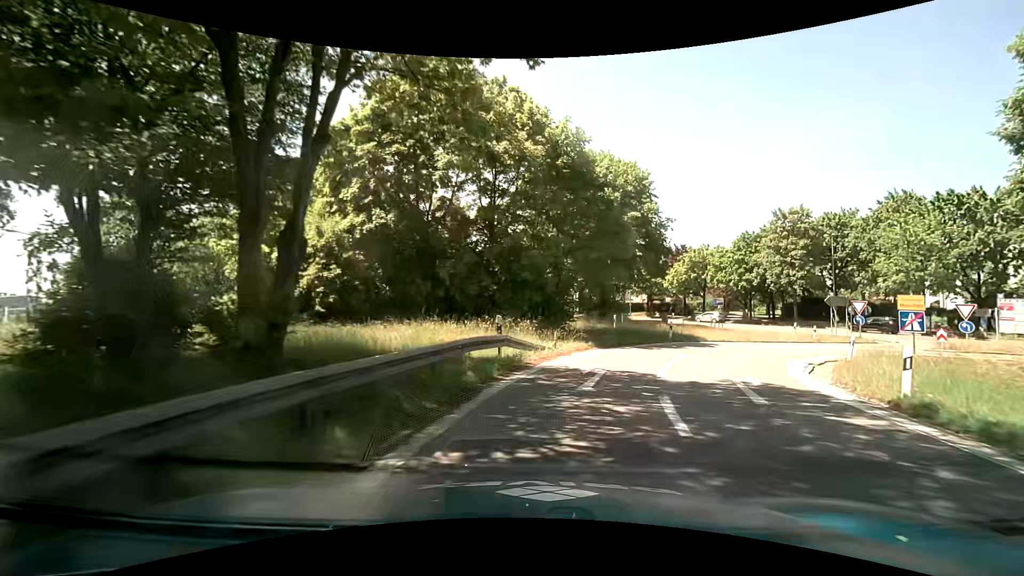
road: motorway_link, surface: asphalt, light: Day
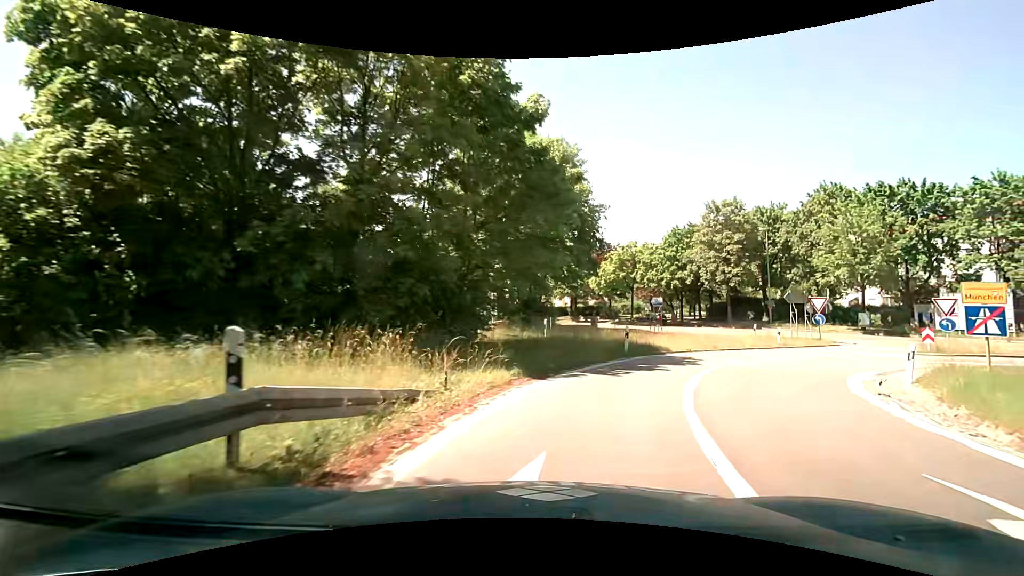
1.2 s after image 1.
(+0.8, +8.9) m; +10°
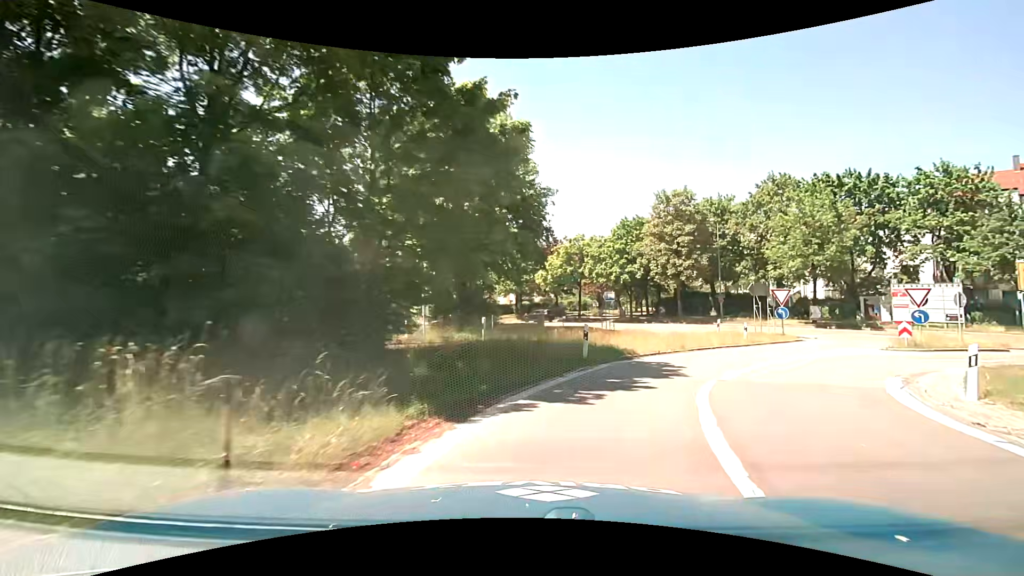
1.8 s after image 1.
(+0.2, +4.5) m; +5°
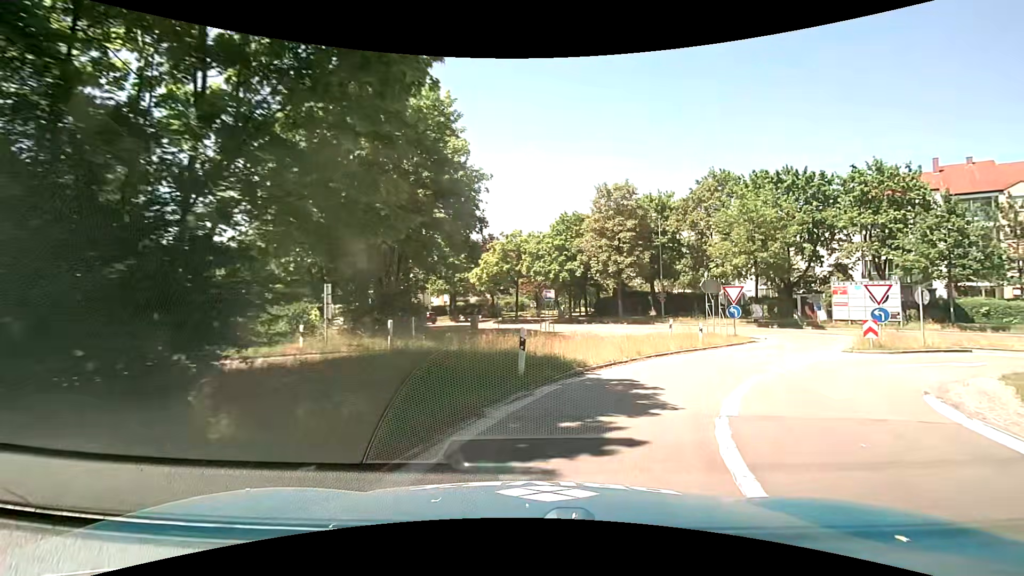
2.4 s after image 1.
(+0.3, +4.2) m; +8°
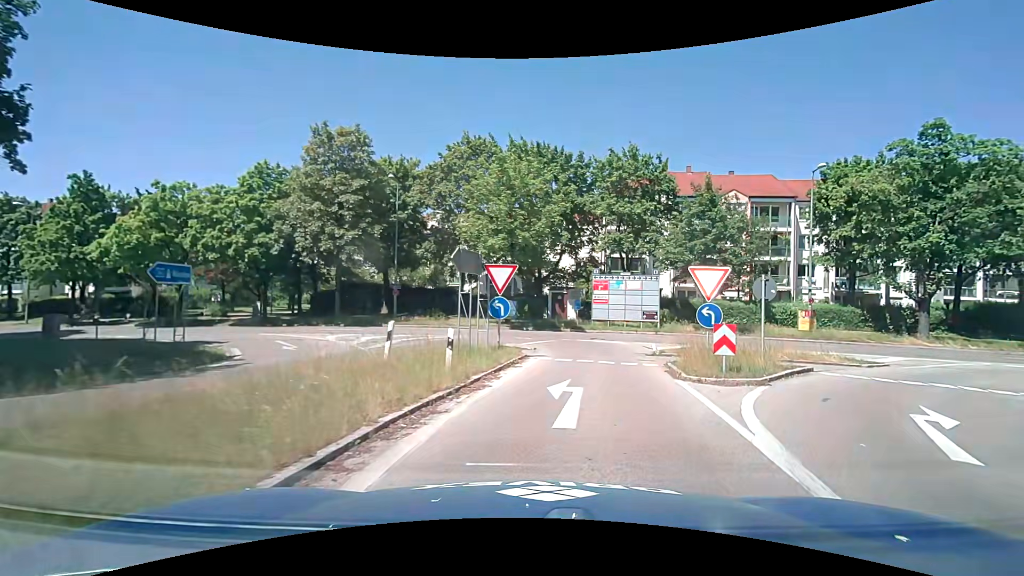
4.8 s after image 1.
(+3.1, +13.2) m; +28°
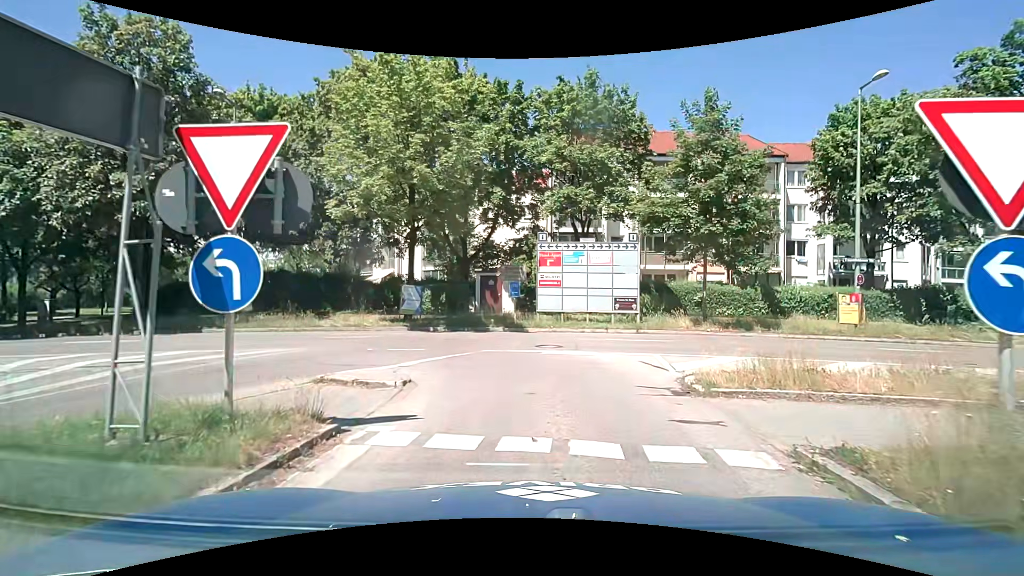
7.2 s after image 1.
(+1.3, +11.7) m; +7°
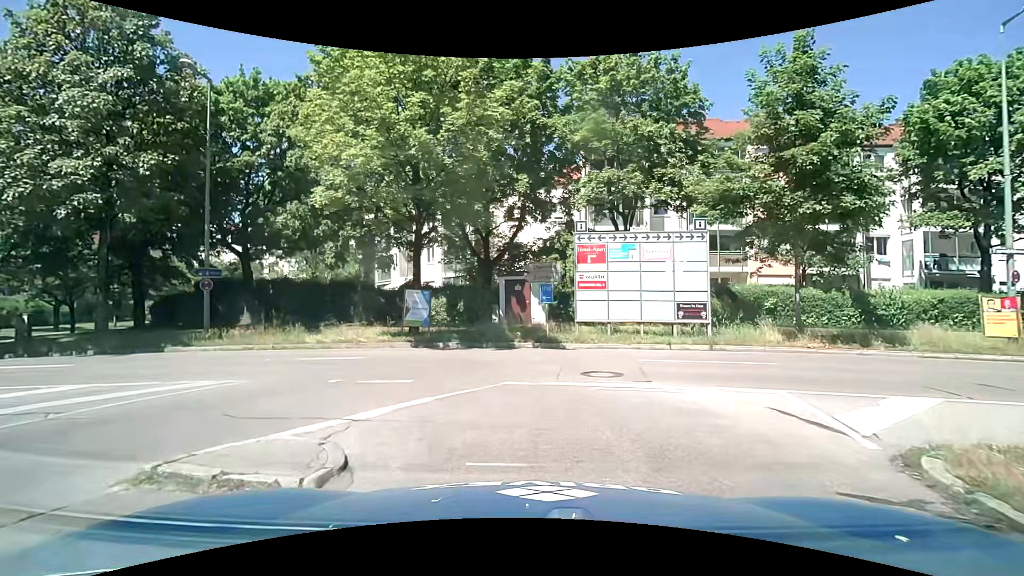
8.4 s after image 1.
(-0.1, +4.4) m; -4°
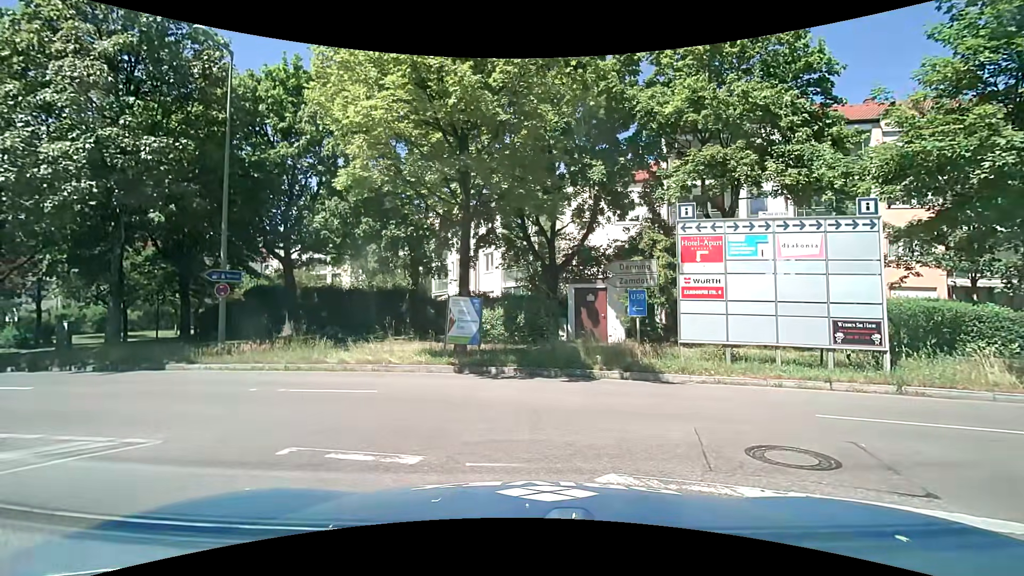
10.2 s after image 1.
(-0.2, +3.9) m; -6°
